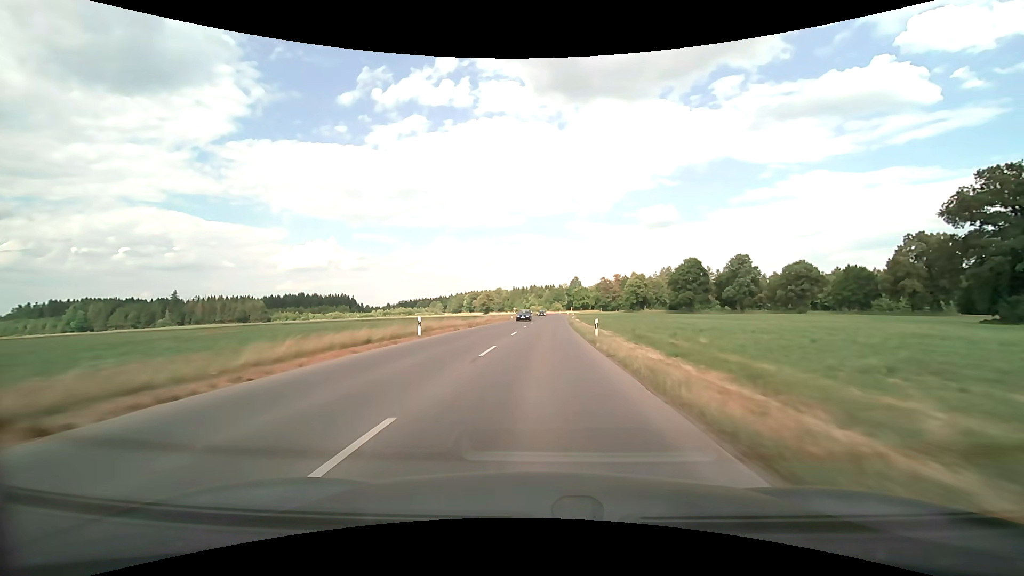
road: tertiary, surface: asphalt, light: Day
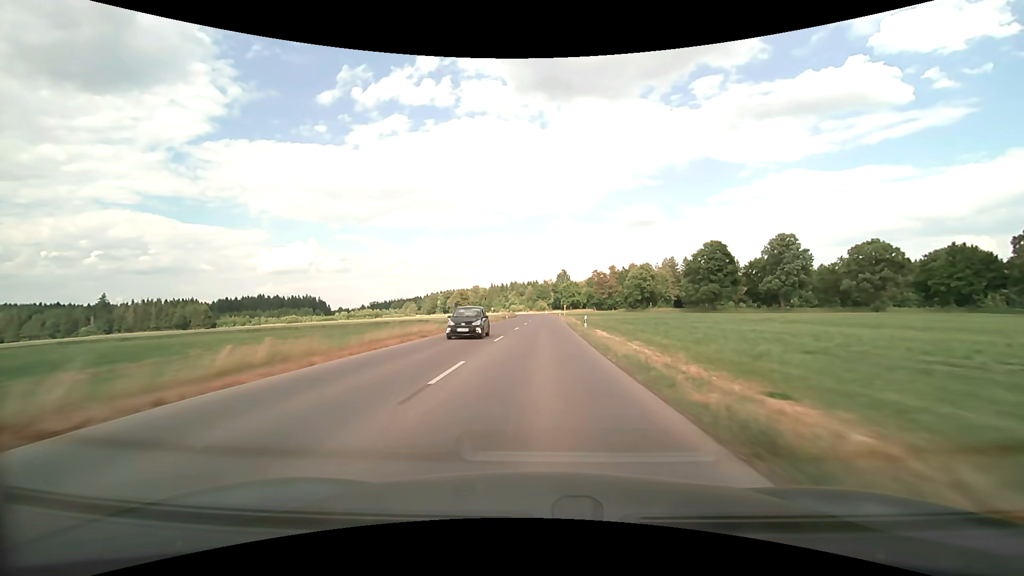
(+1.1, +41.6) m; +2°
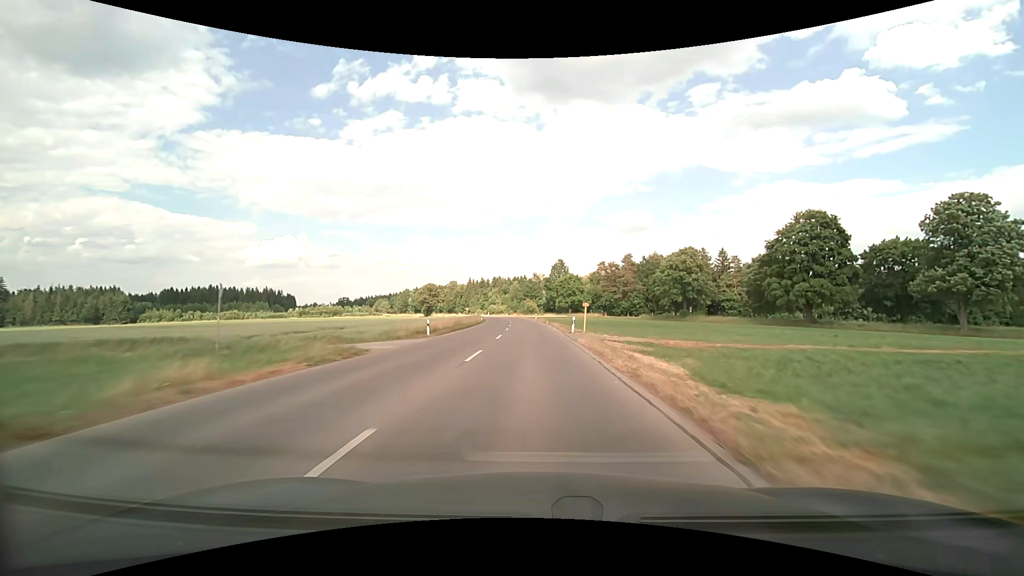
(+0.9, +55.1) m; +1°
(0, +10) (0, +20) (0, +30) (0, +40) (-1, +50) (-1, +60) (-2, +70) (-2, +80) (-3, +90) (-5, +100) m
